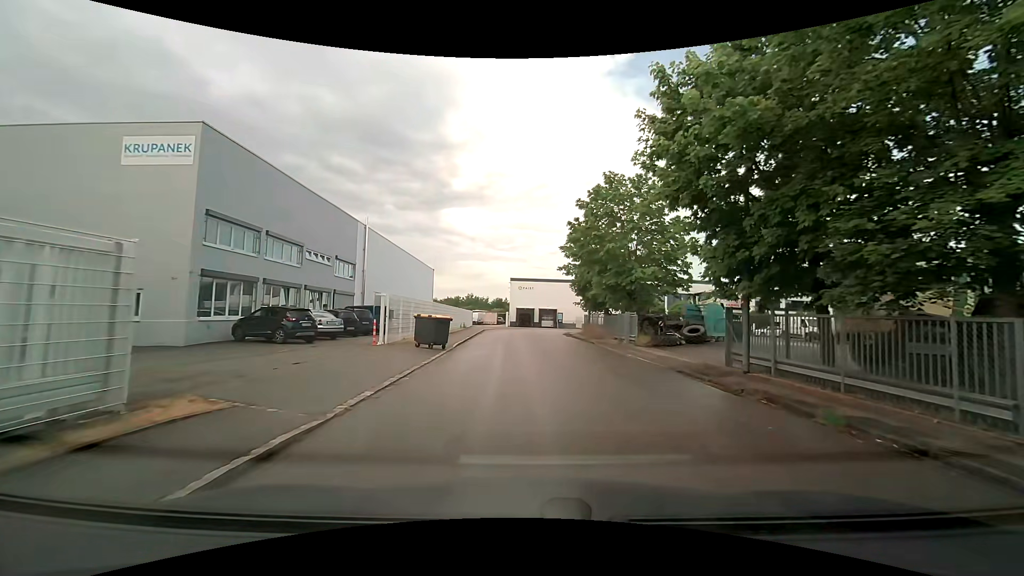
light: Day
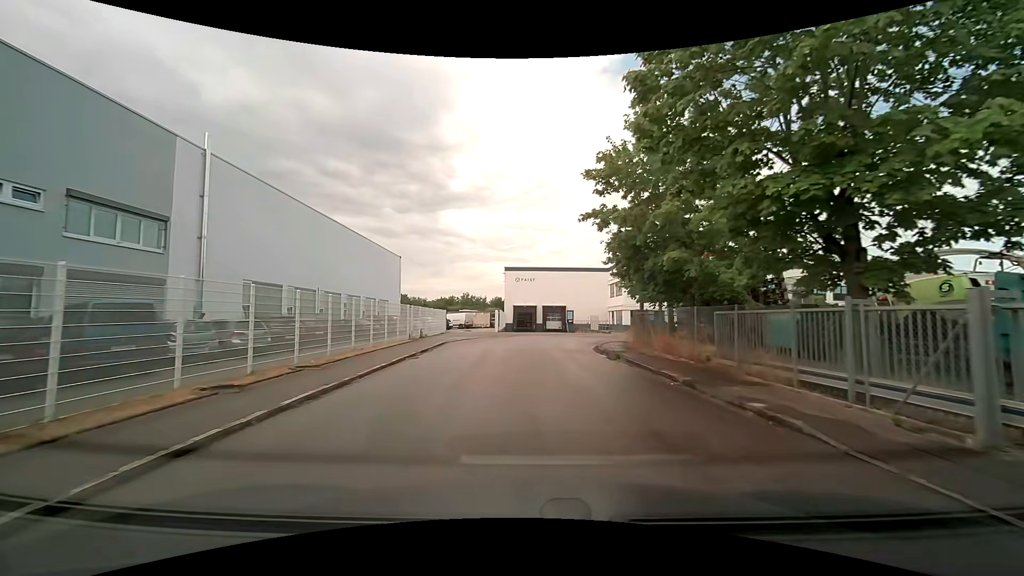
(+0.5, +21.3) m; +1°
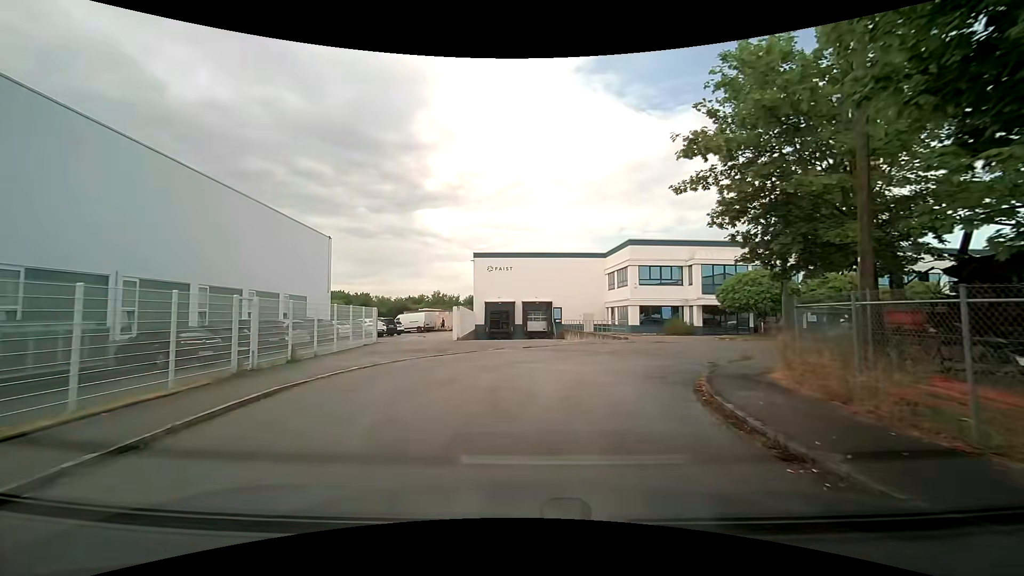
(-0.3, +15.9) m; +1°
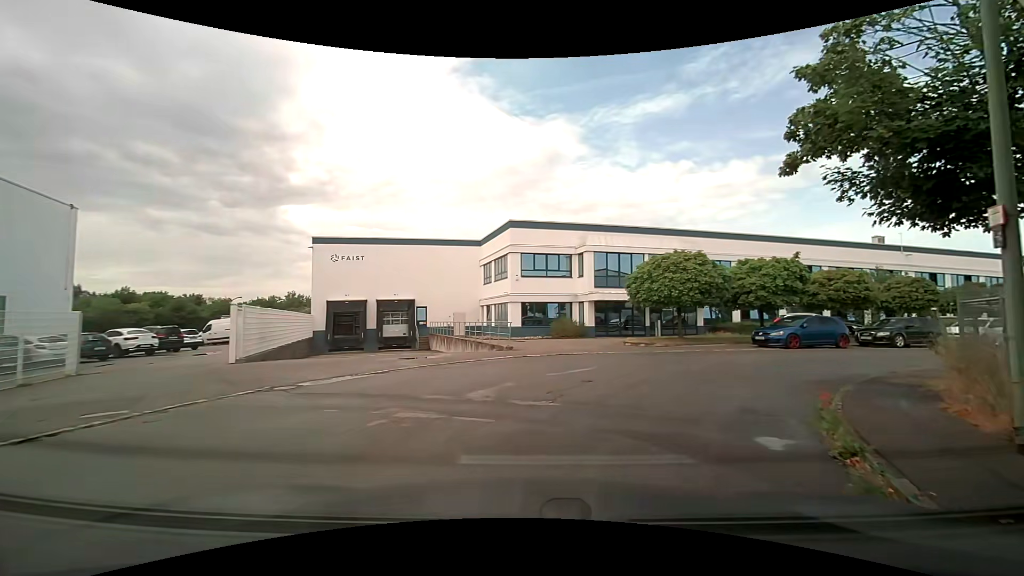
(+1.1, +10.4) m; +12°
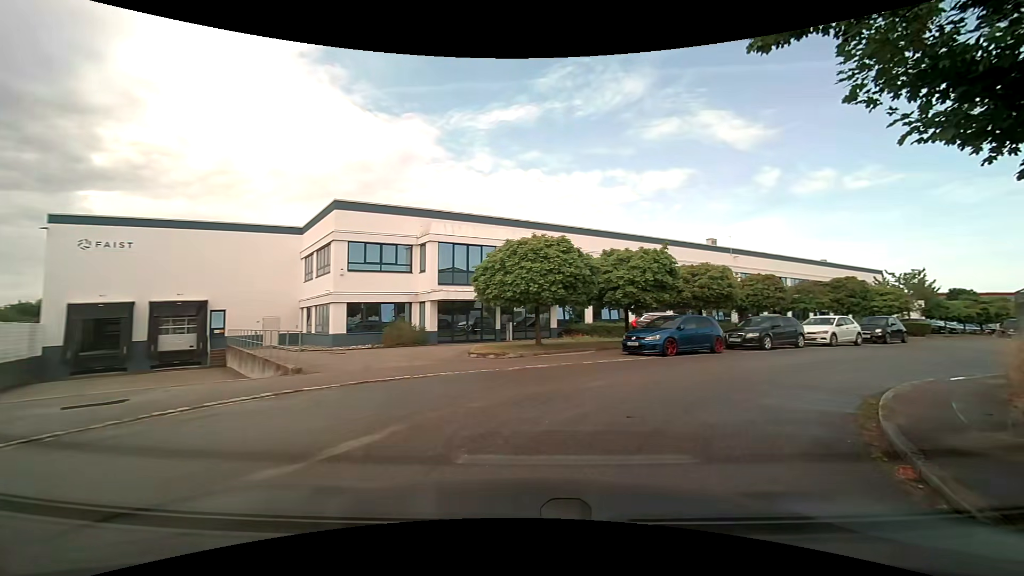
(+1.0, +6.1) m; +19°
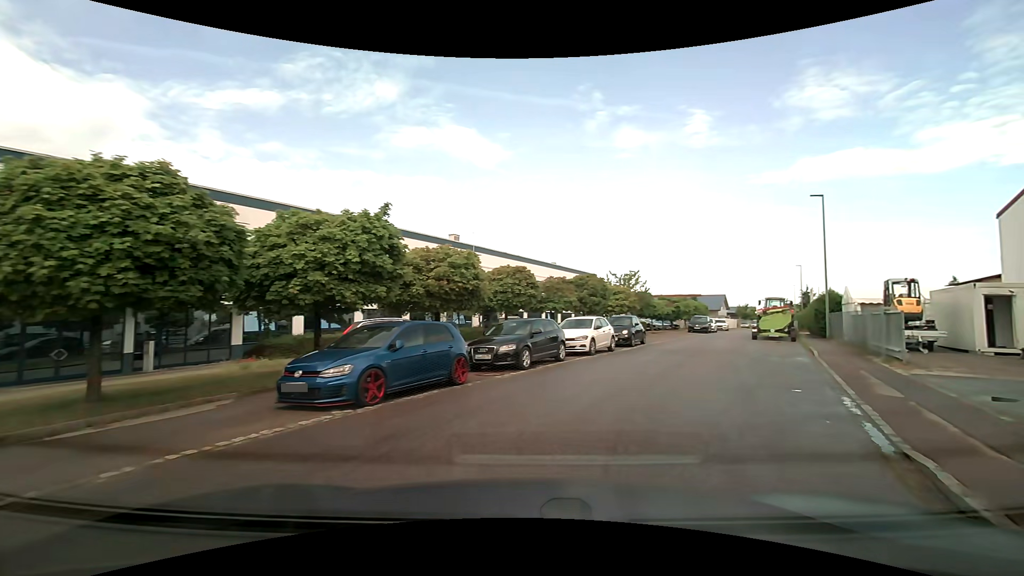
(+2.1, +8.5) m; +28°
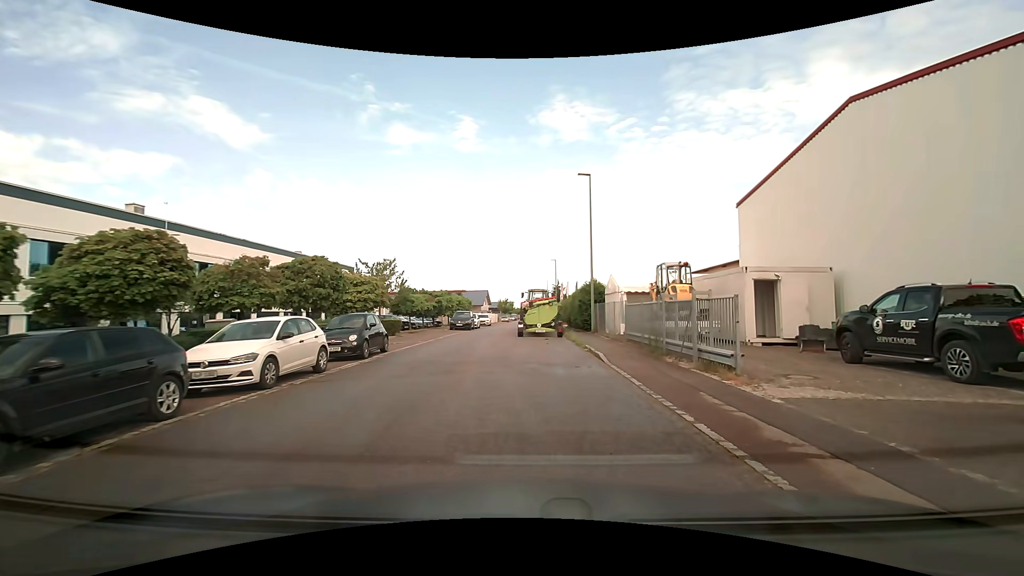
(+1.9, +7.3) m; +28°
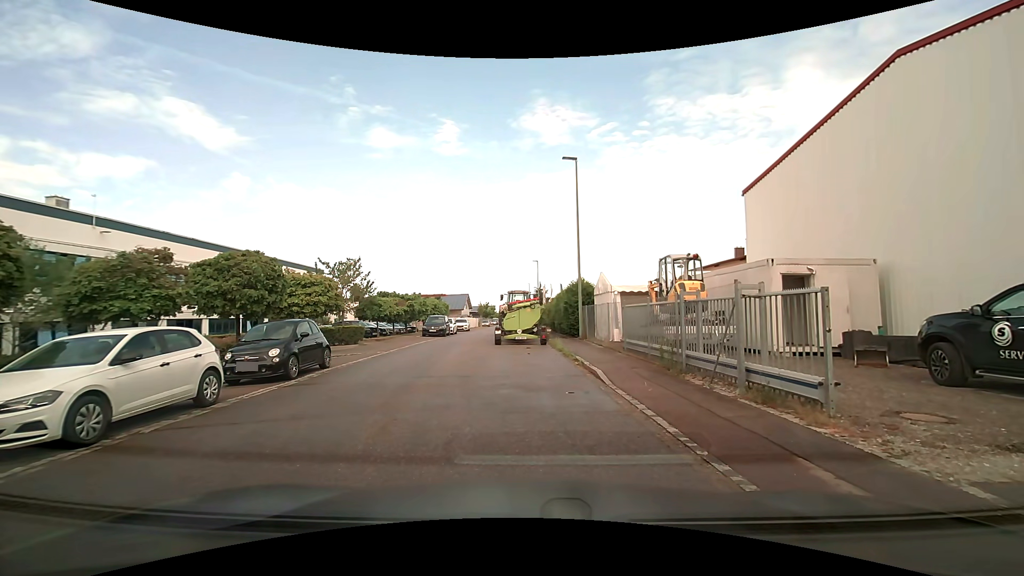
(+0.1, +3.2) m; +1°
(-1, +10) (-3, +20) (-3, +30) (-3, +40) (-3, +50) (-3, +60) (-2, +70) (-2, +80) (-2, +90) (-2, +100) m
